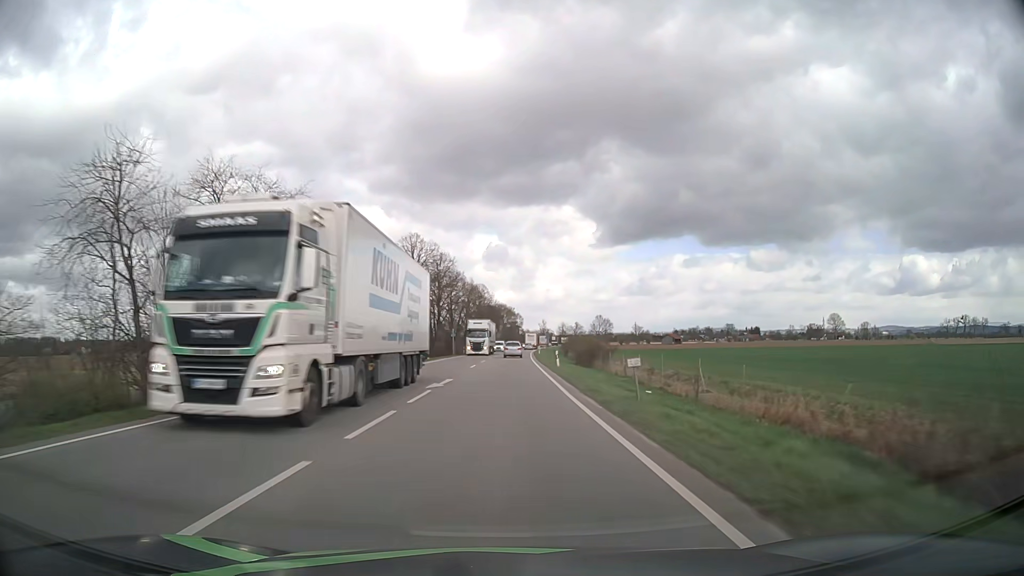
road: primary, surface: asphalt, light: Day
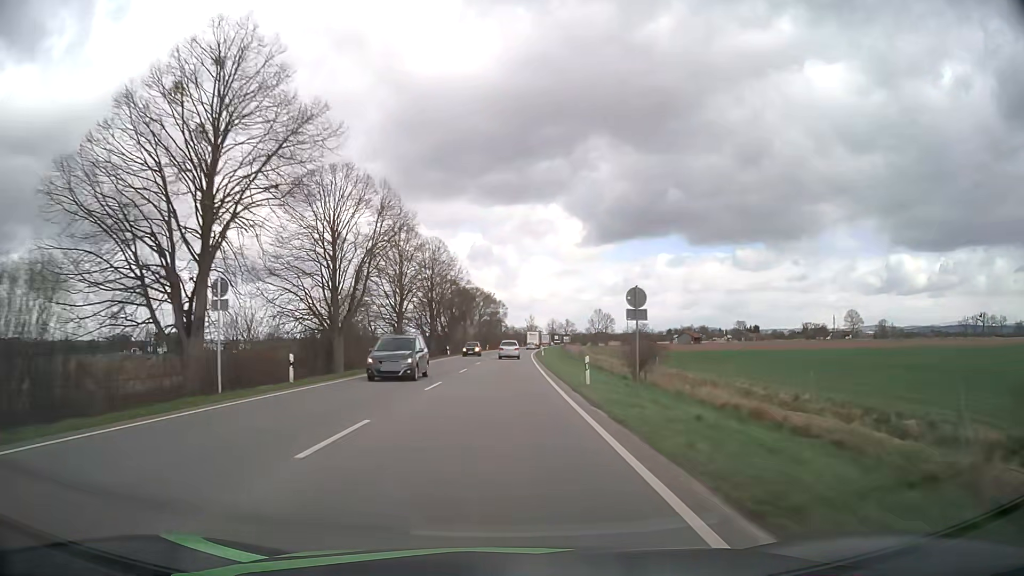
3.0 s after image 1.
(+1.1, +66.3) m; +1°
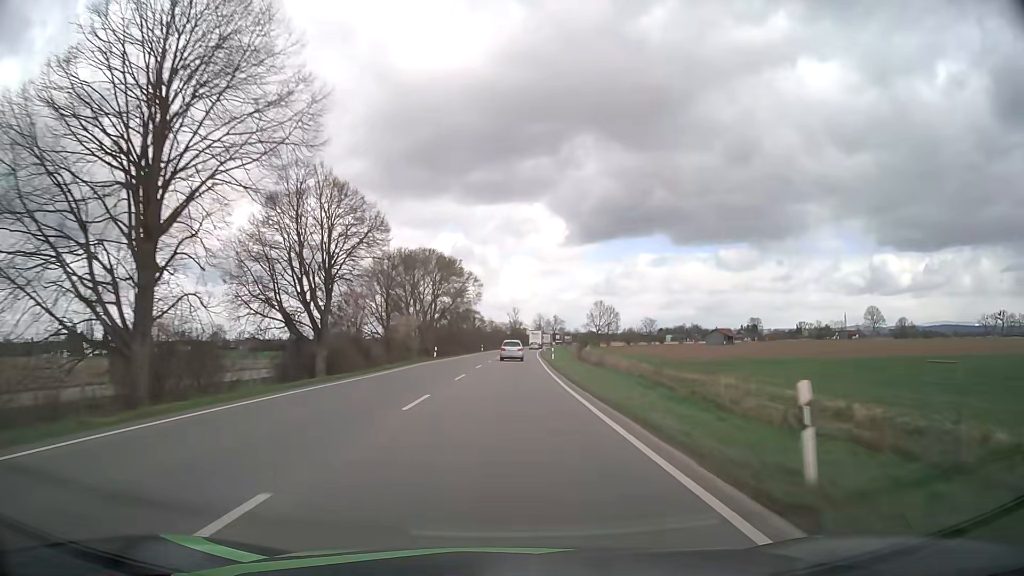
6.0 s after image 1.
(+0.9, +65.4) m; +2°
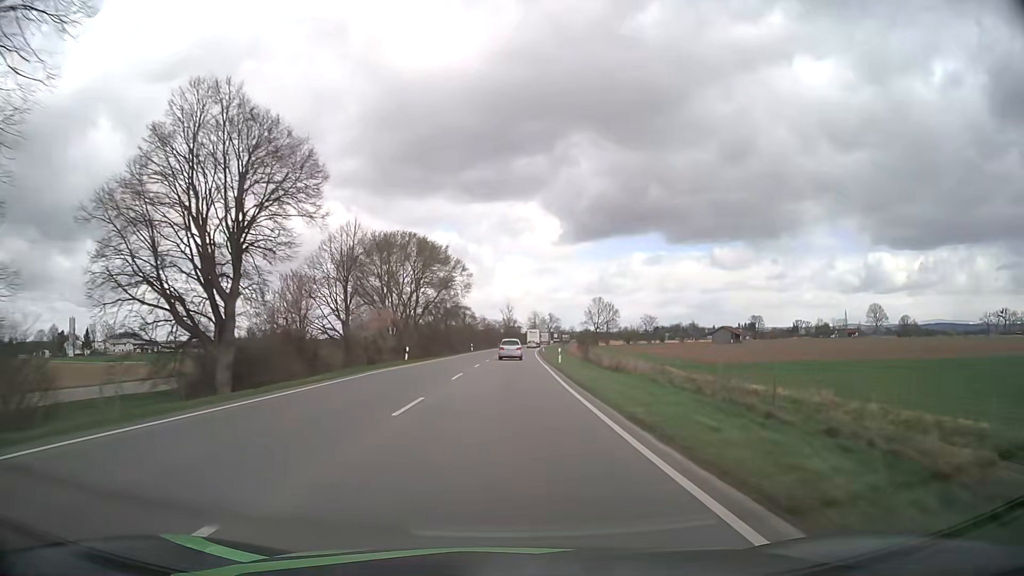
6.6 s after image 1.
(+0.1, +13.0) m; +1°
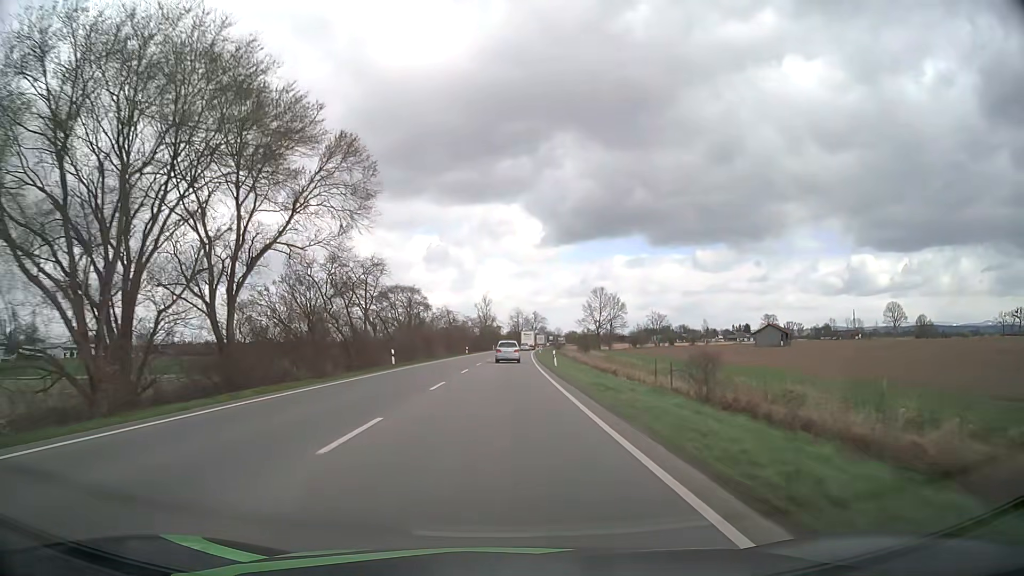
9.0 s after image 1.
(+0.9, +52.0) m; +2°
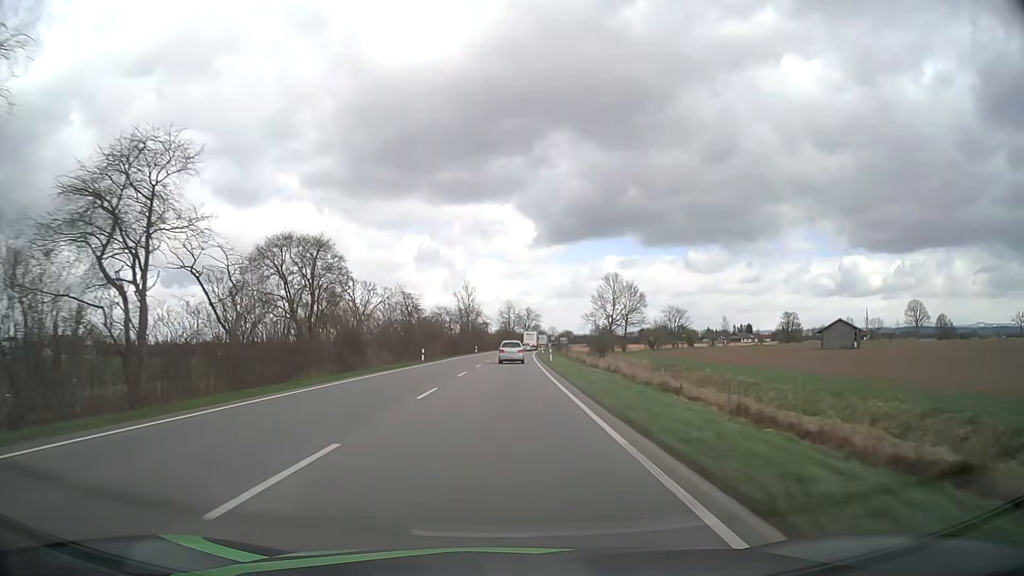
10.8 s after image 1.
(+0.3, +39.0) m; +1°
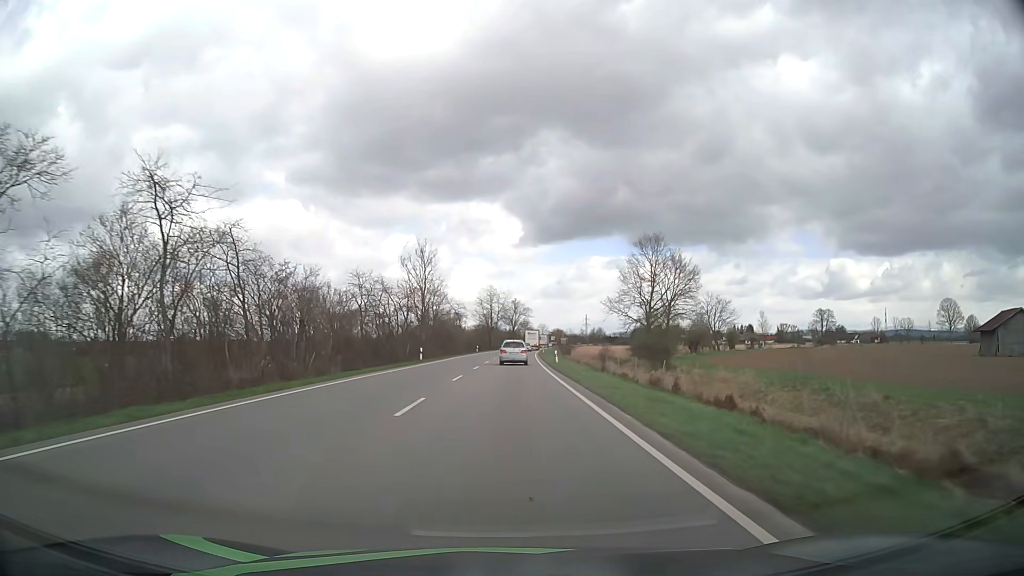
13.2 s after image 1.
(+0.3, +52.0) m; +1°
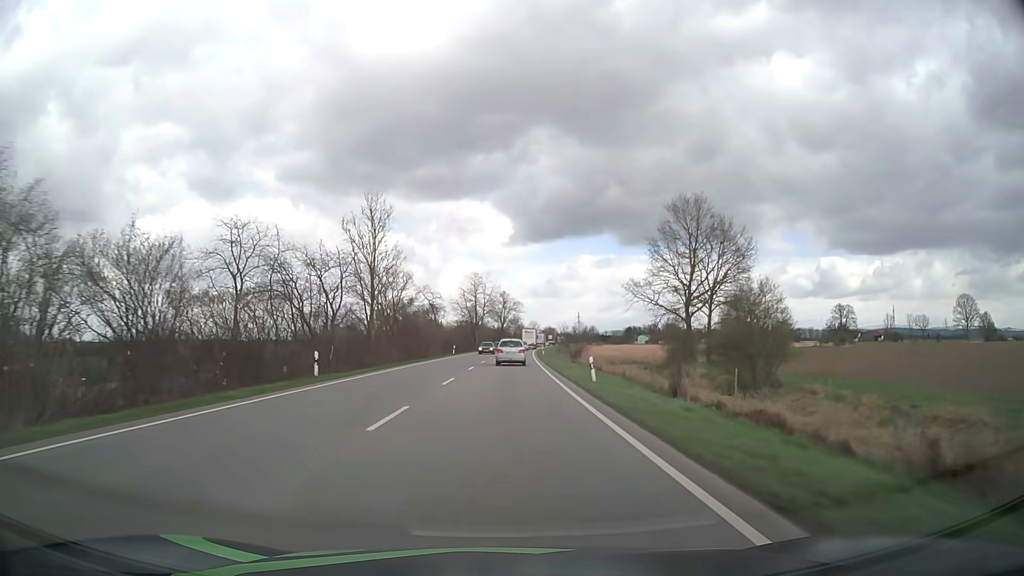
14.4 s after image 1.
(+0.2, +25.8) m; +1°
(0, +10) (0, +20) (0, +30) (0, +40) (+1, +50) (+1, +60) (+1, +70) (+2, +80) (+2, +90) (+2, +100) m
